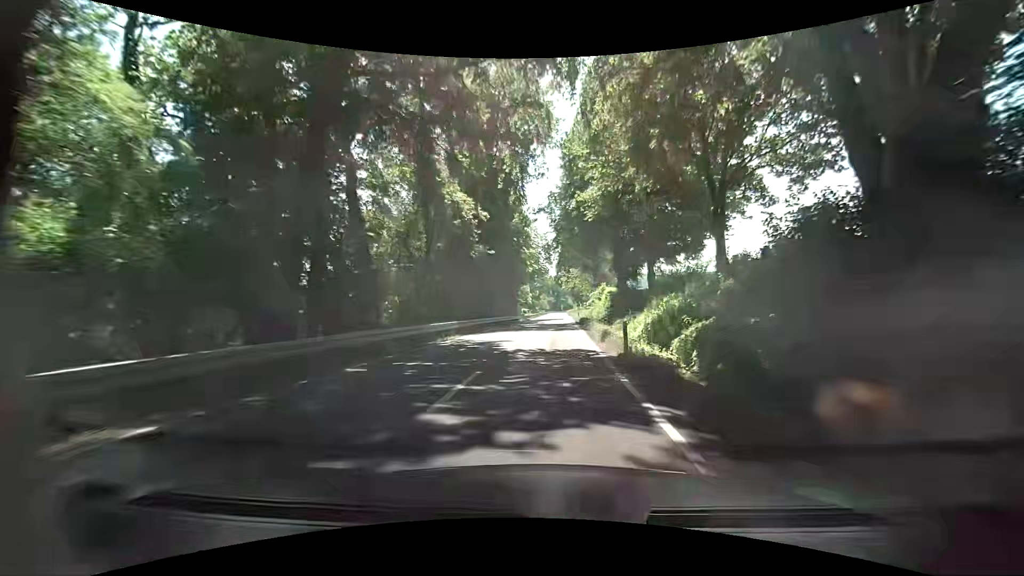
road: secondary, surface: asphalt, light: Day
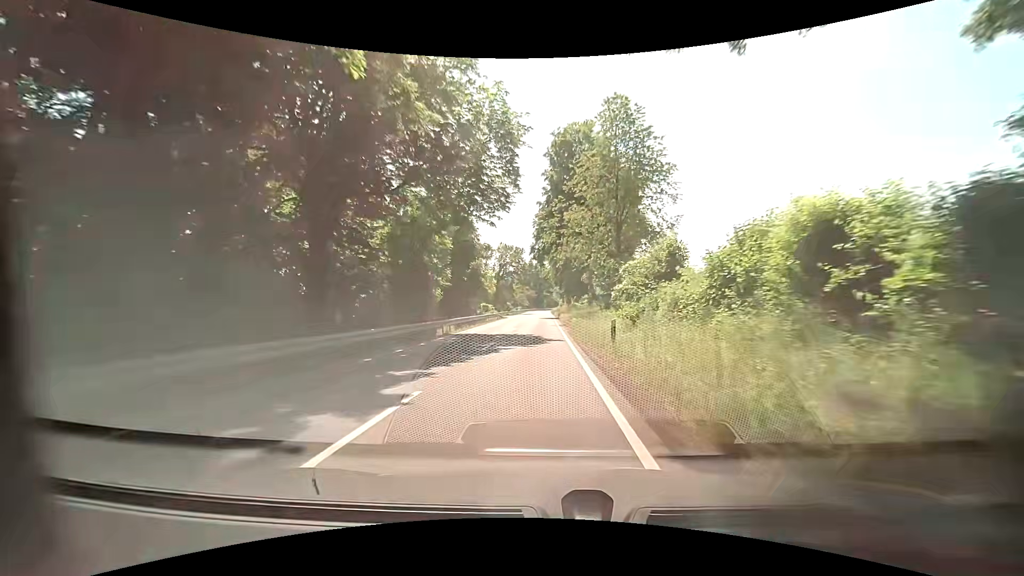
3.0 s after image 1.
(+2.1, +50.8) m; +3°
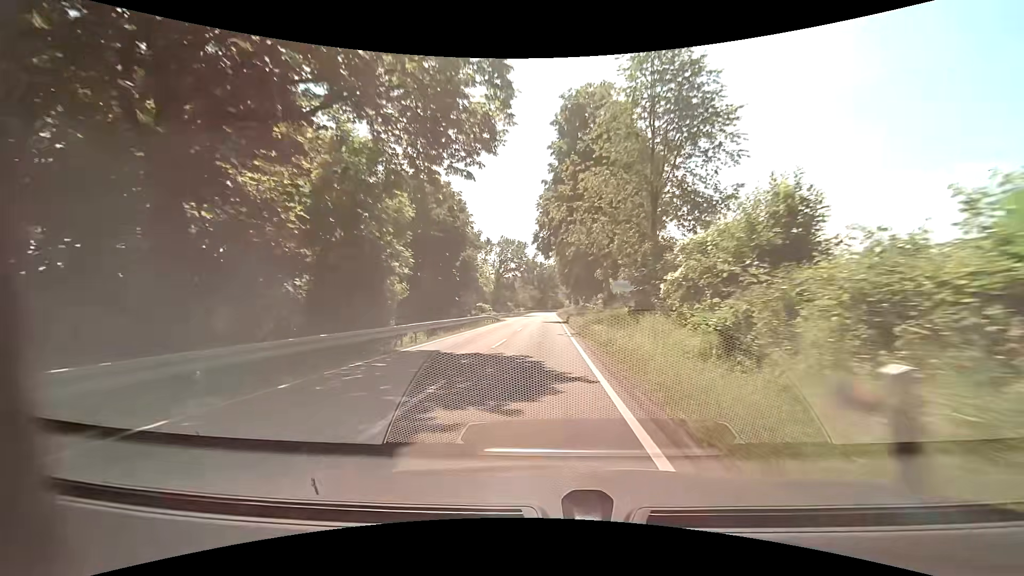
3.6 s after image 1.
(0.0, +10.9) m; 0°
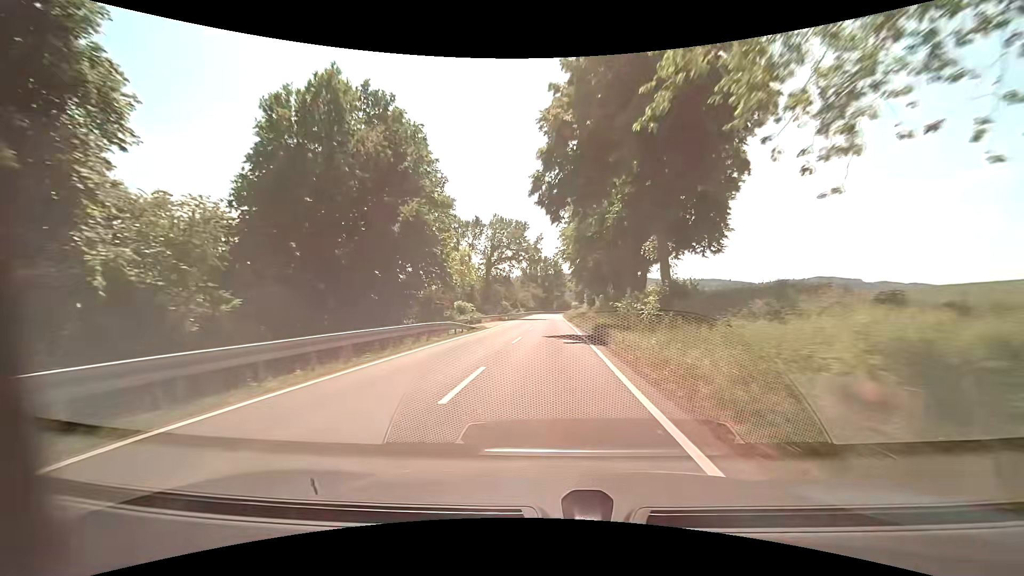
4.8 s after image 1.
(-0.5, +22.2) m; -1°
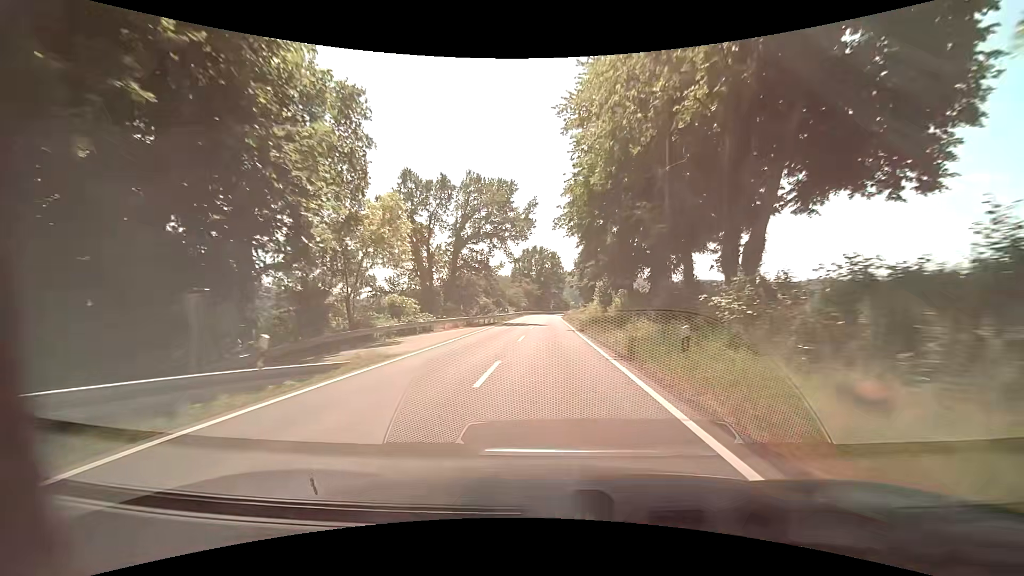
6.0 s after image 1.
(0.0, +22.4) m; 0°
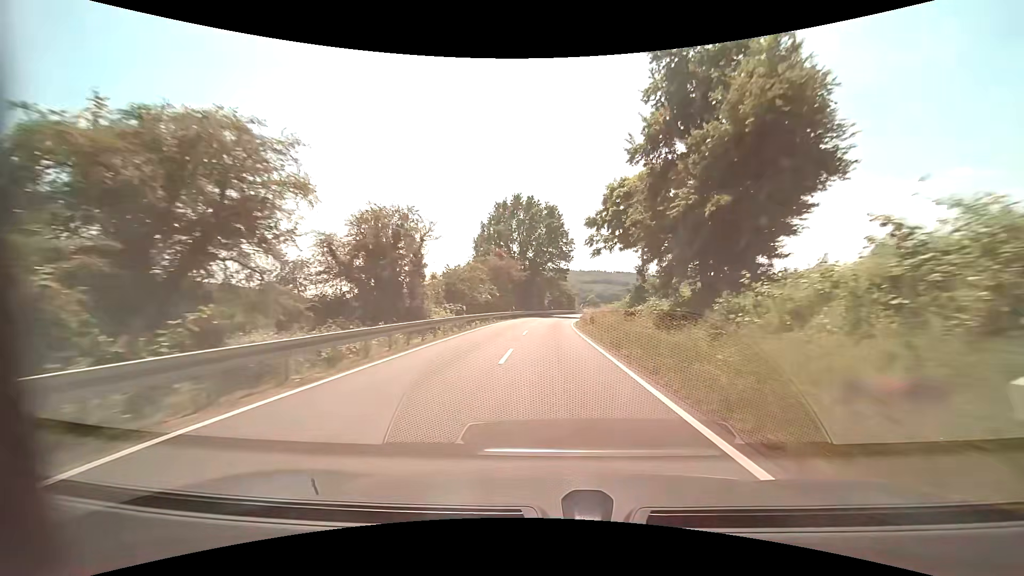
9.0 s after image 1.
(+0.4, +56.8) m; +1°
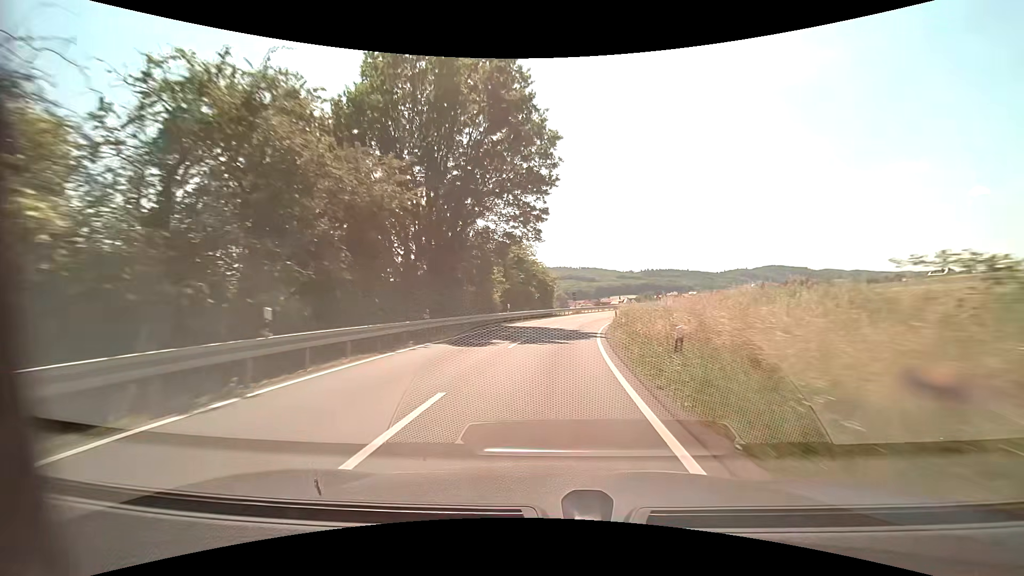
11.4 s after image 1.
(+1.2, +43.9) m; +4°
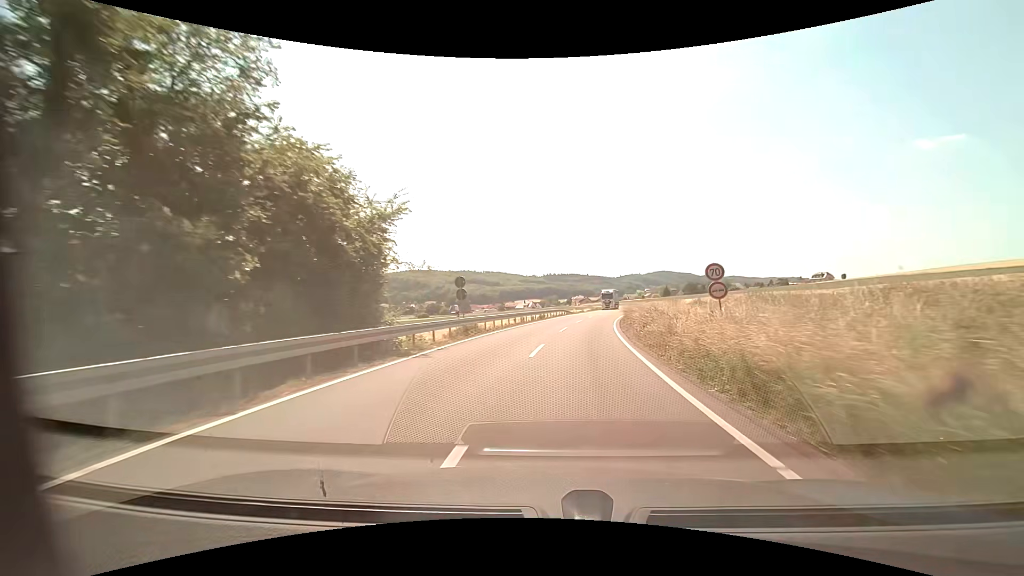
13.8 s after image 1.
(+2.9, +38.2) m; +11°
(0, +10) (+1, +20) (+2, +30) (+4, +40) (+5, +50) (+7, +59) (+9, +69) (+11, +79) (+13, +89) (+15, +99) m
